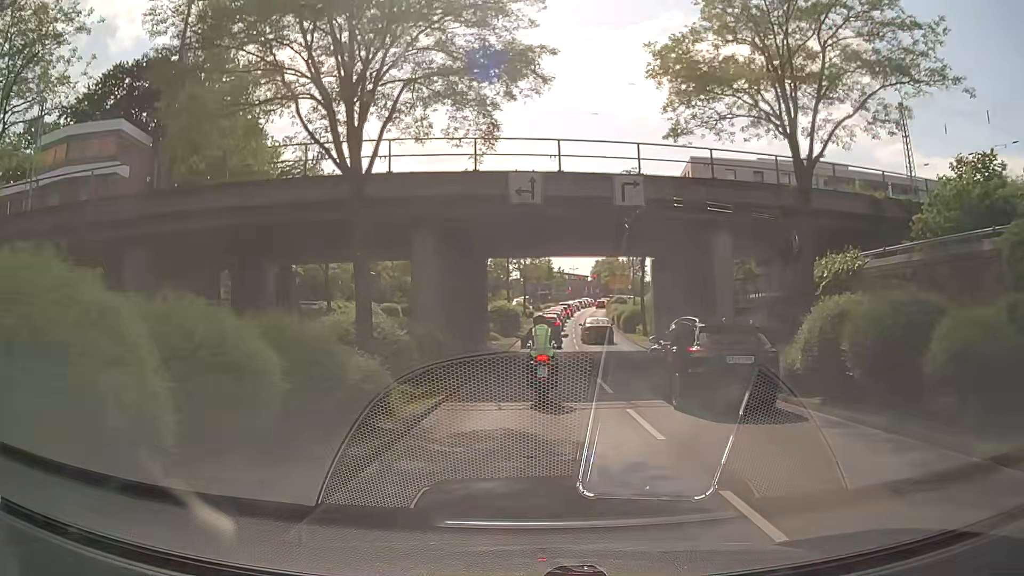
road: secondary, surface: asphalt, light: Day
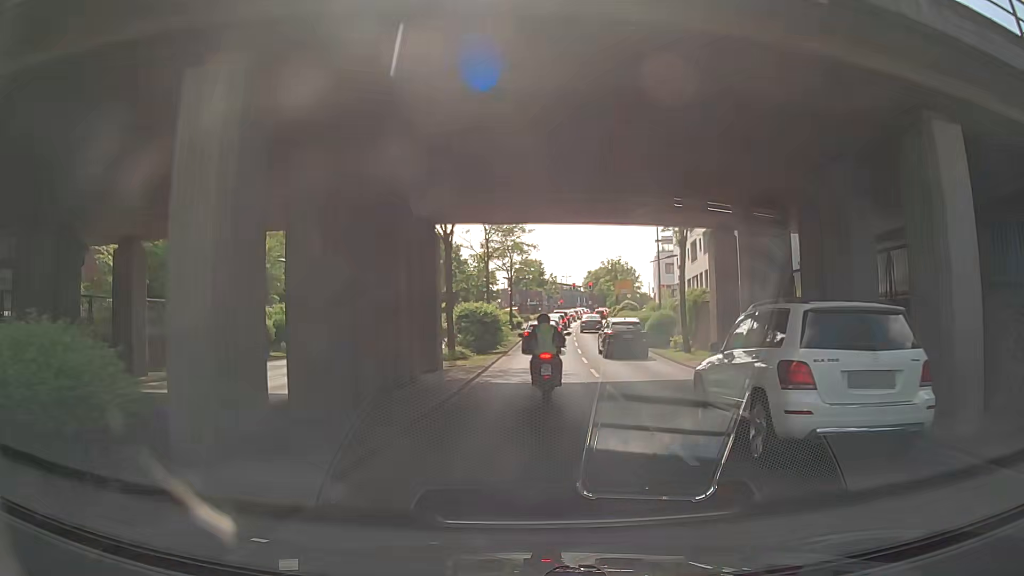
(+0.1, +13.9) m; 0°
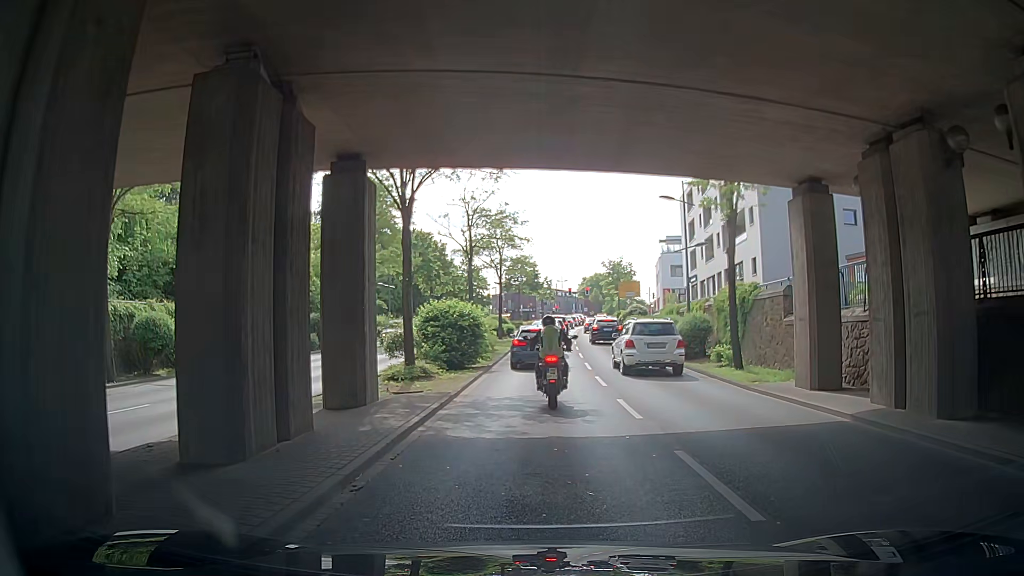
(+0.1, +8.0) m; +2°
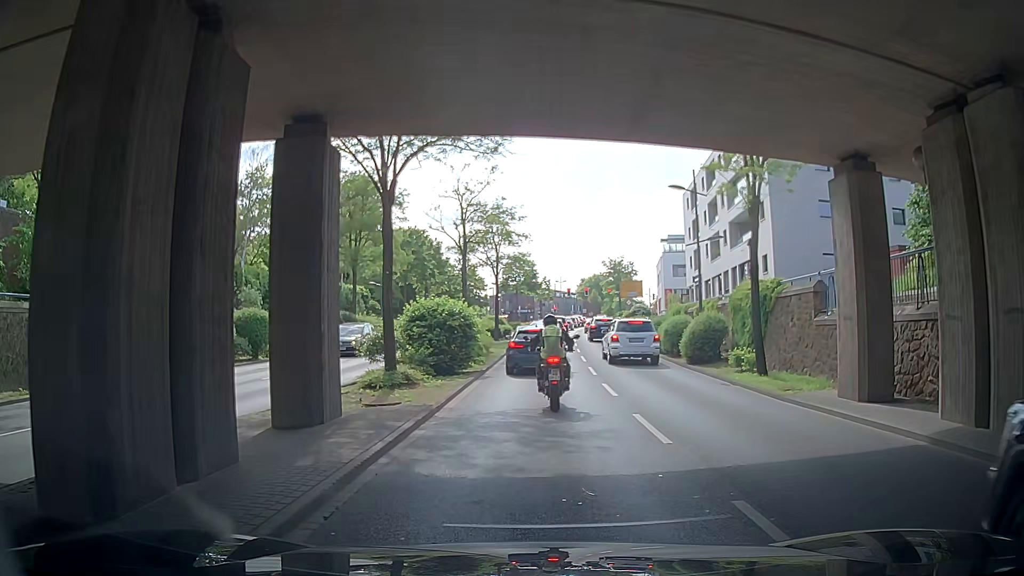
(0.0, +2.4) m; +1°
